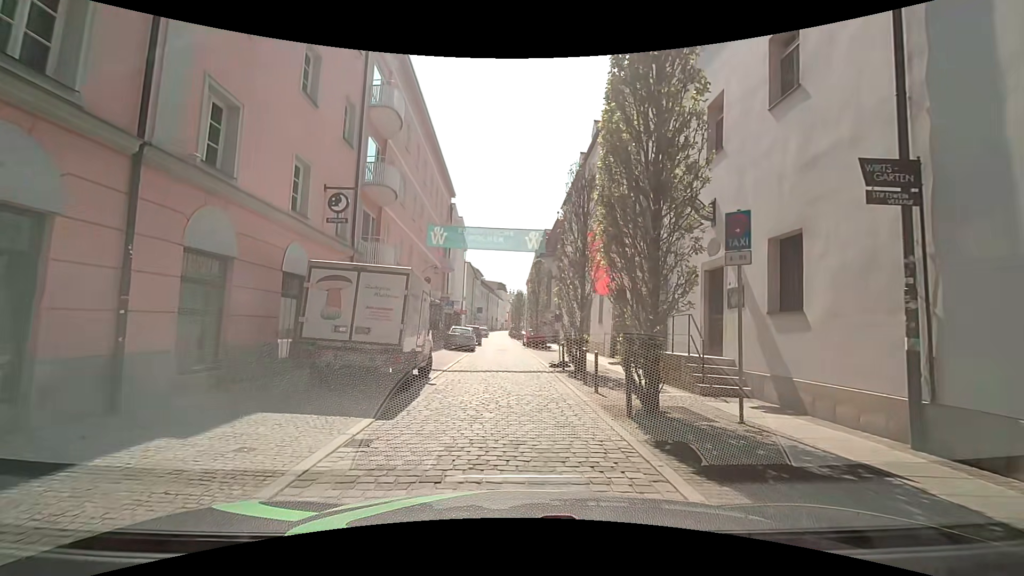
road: residential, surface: sett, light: Day
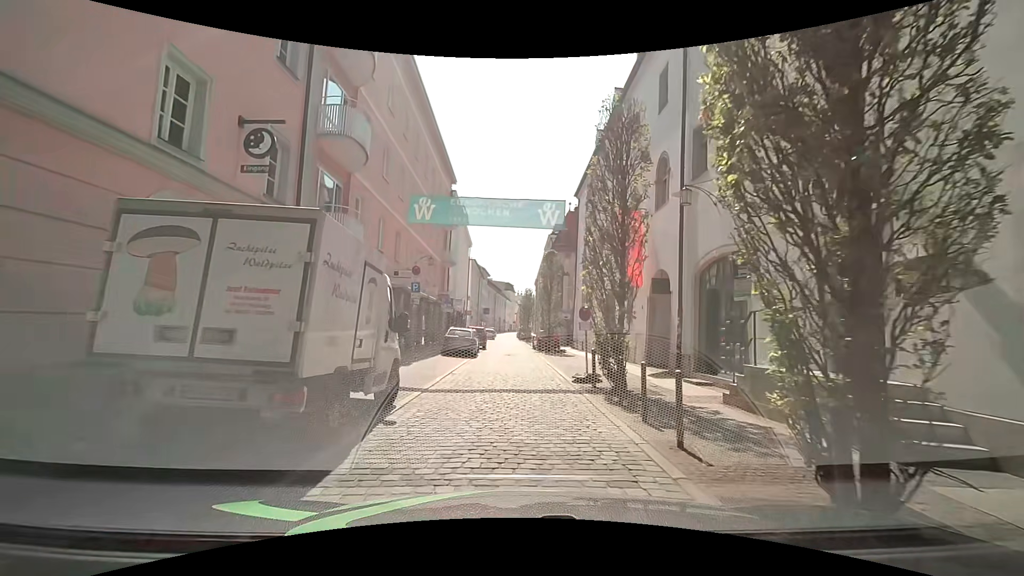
(0.0, +5.0) m; 0°
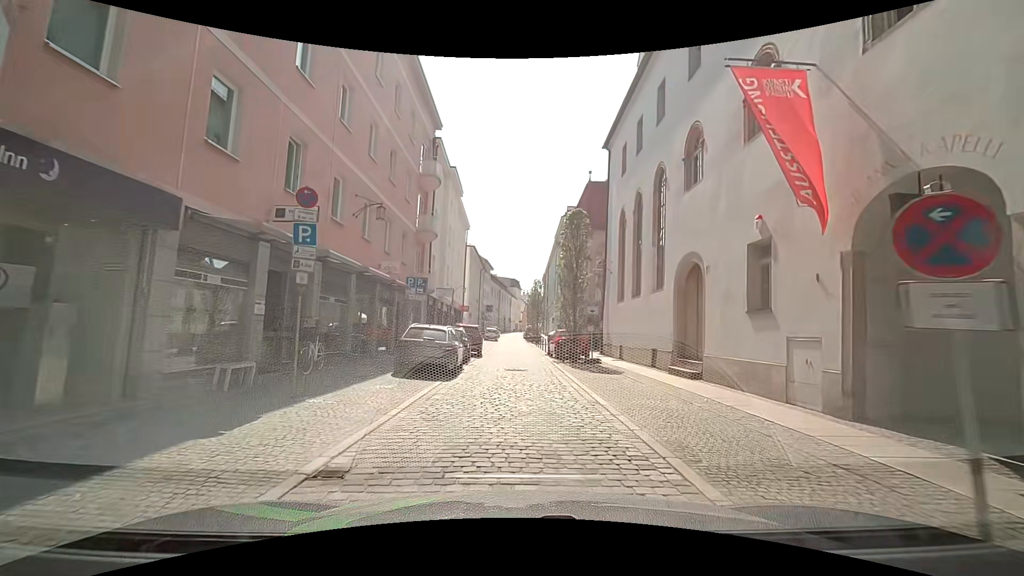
(-0.3, +11.2) m; -2°
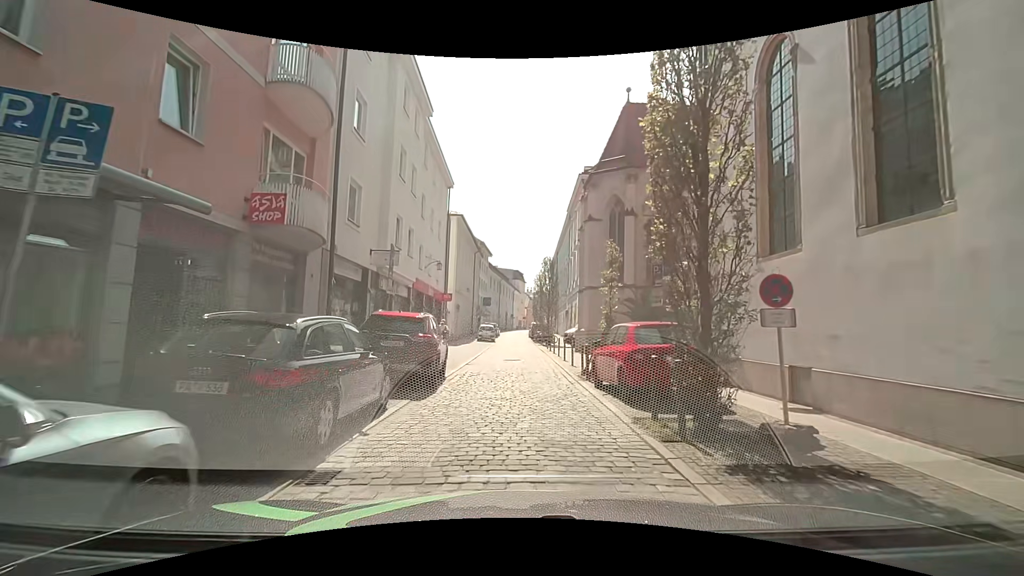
(0.0, +15.3) m; 0°
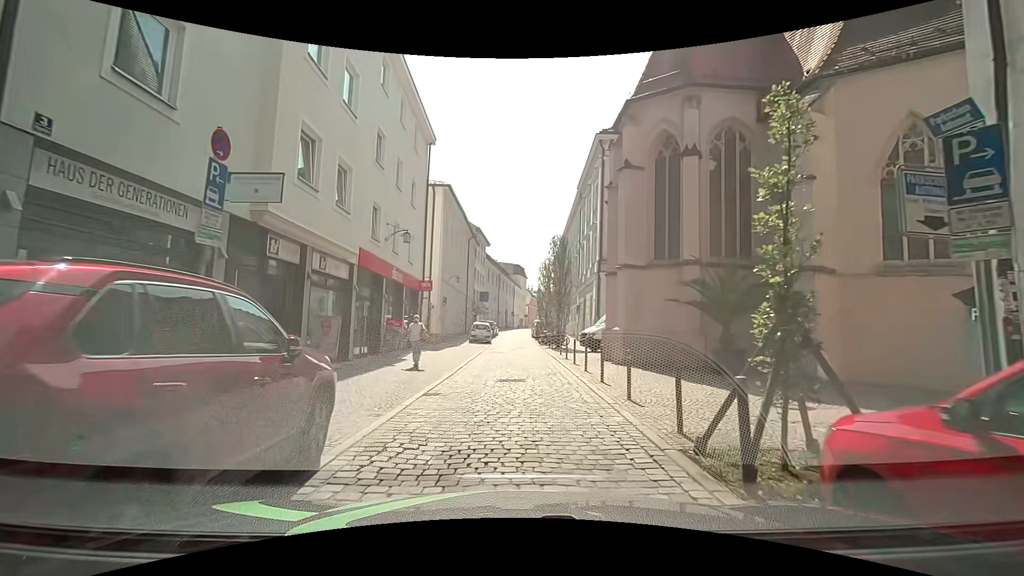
(-0.2, +9.0) m; -1°
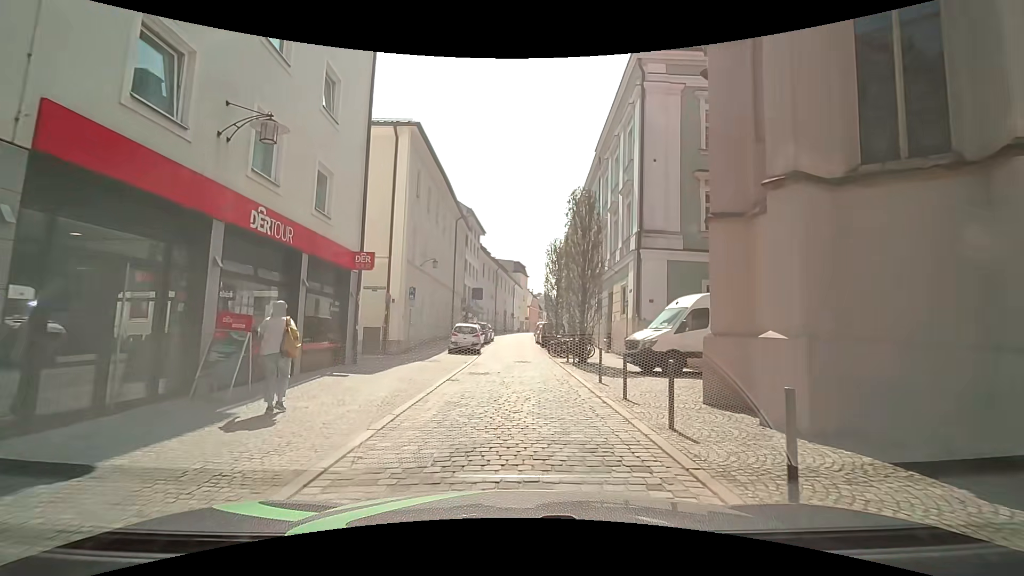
(0.0, +11.4) m; +2°
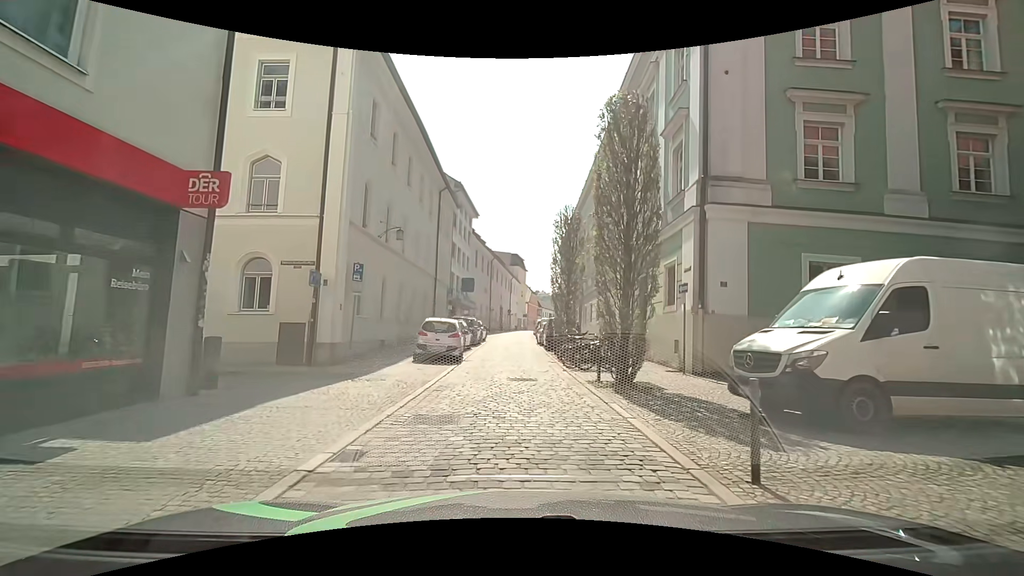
(-0.2, +8.2) m; 0°
